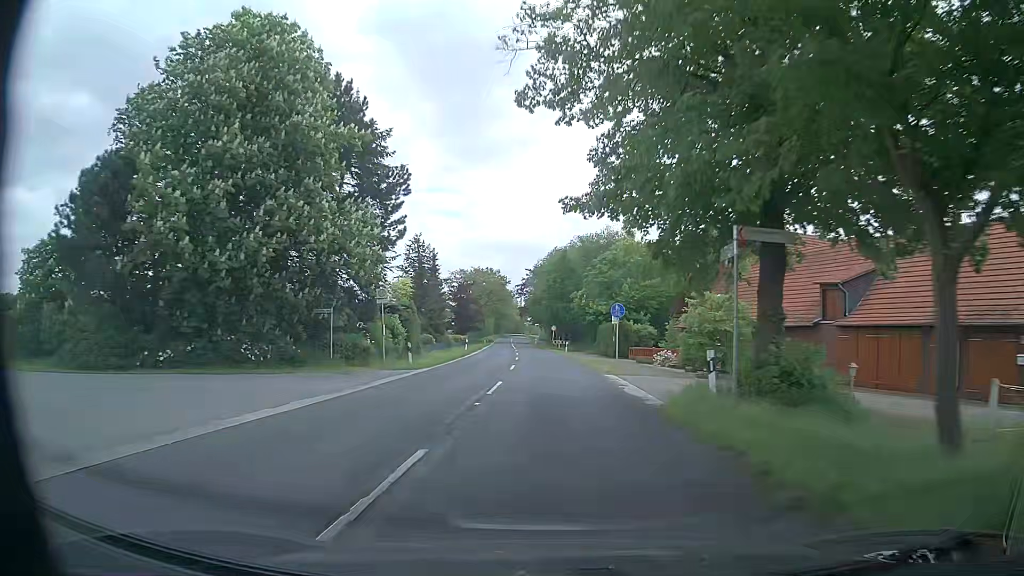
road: secondary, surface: asphalt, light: Day
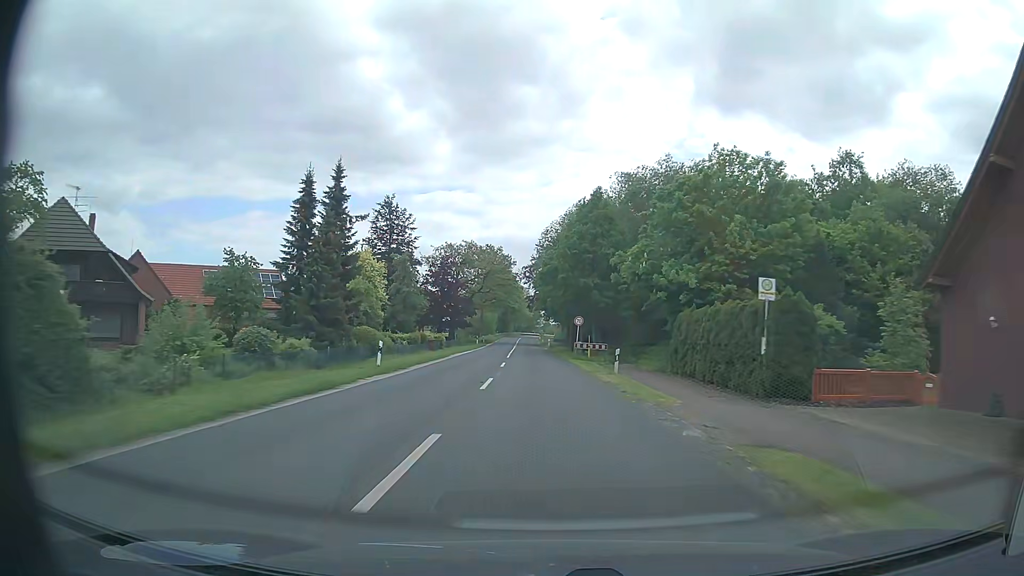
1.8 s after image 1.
(-0.2, +34.9) m; -1°
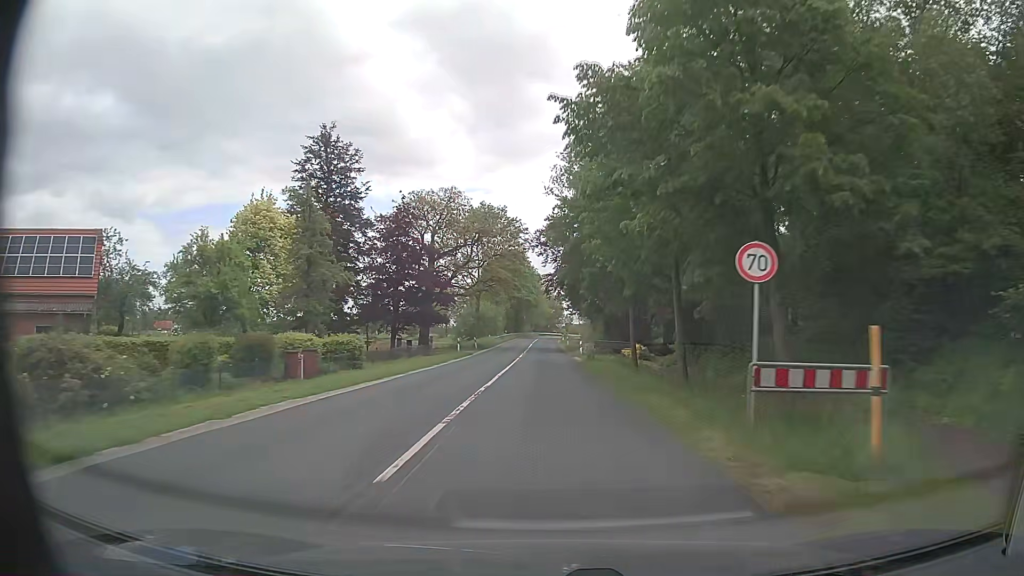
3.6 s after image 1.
(-0.6, +35.2) m; -2°
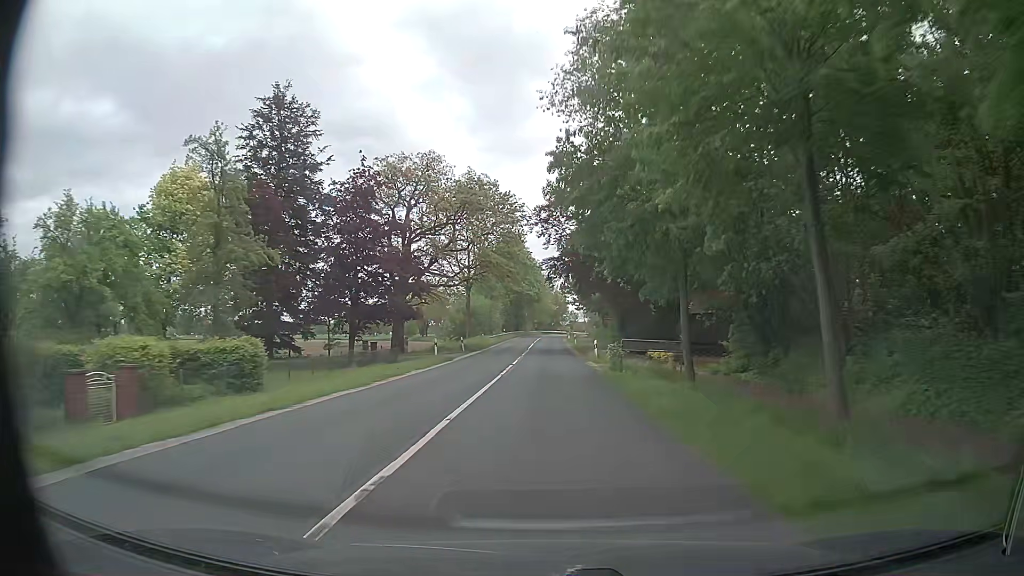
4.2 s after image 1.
(0.0, +11.8) m; 0°
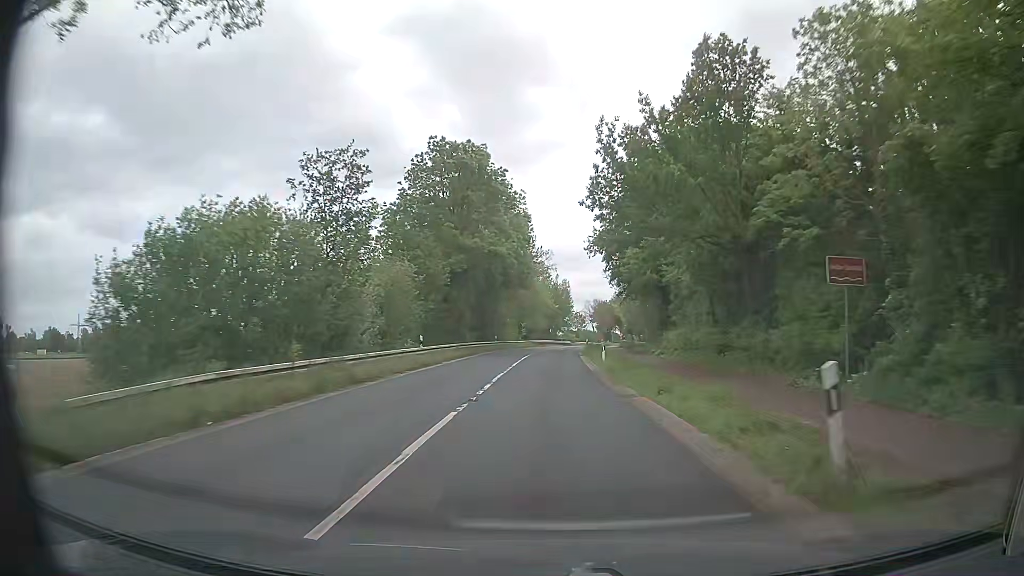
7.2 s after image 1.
(-0.1, +58.9) m; +1°
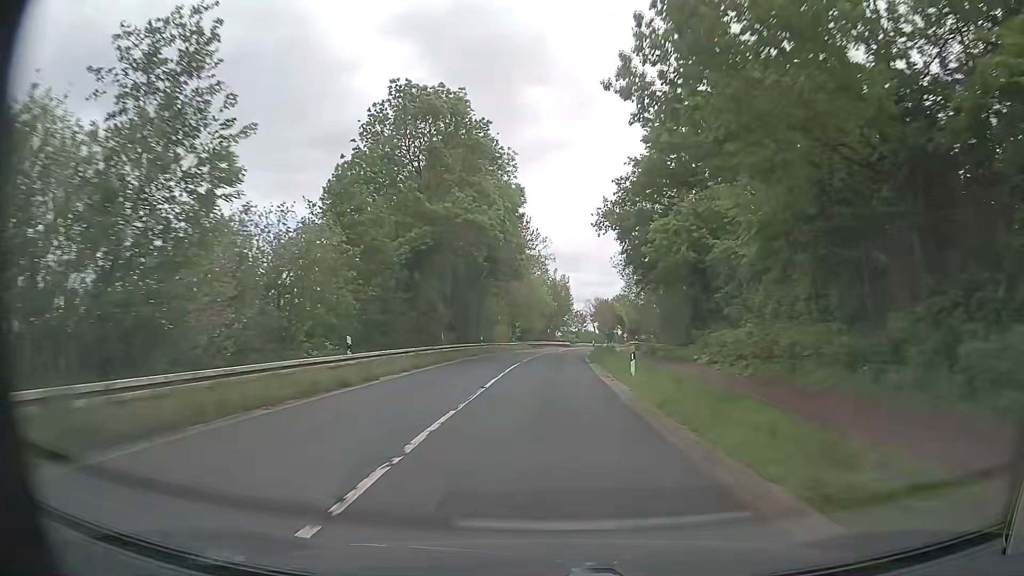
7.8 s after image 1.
(0.0, +11.7) m; 0°
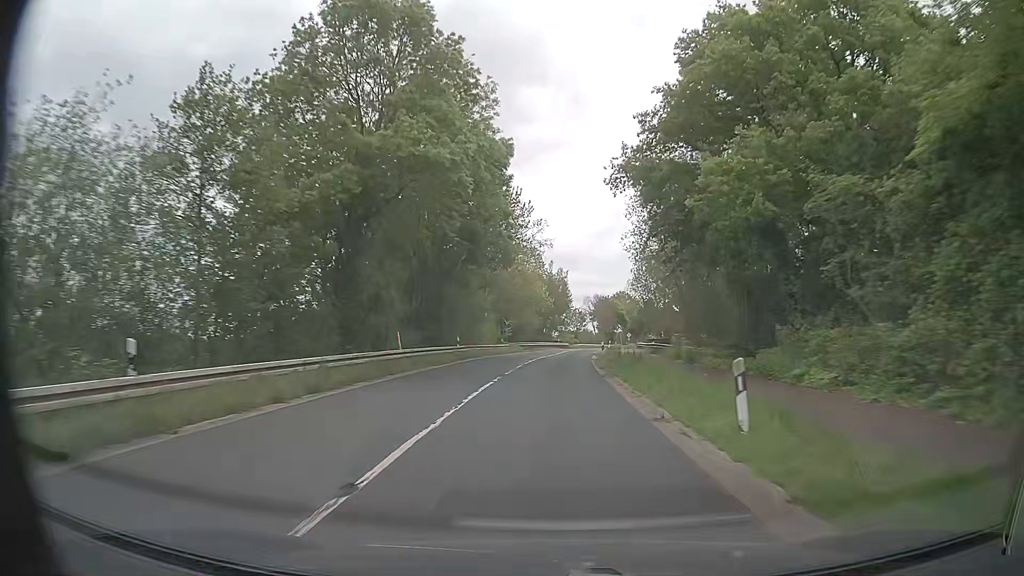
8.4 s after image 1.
(-0.1, +11.7) m; 0°
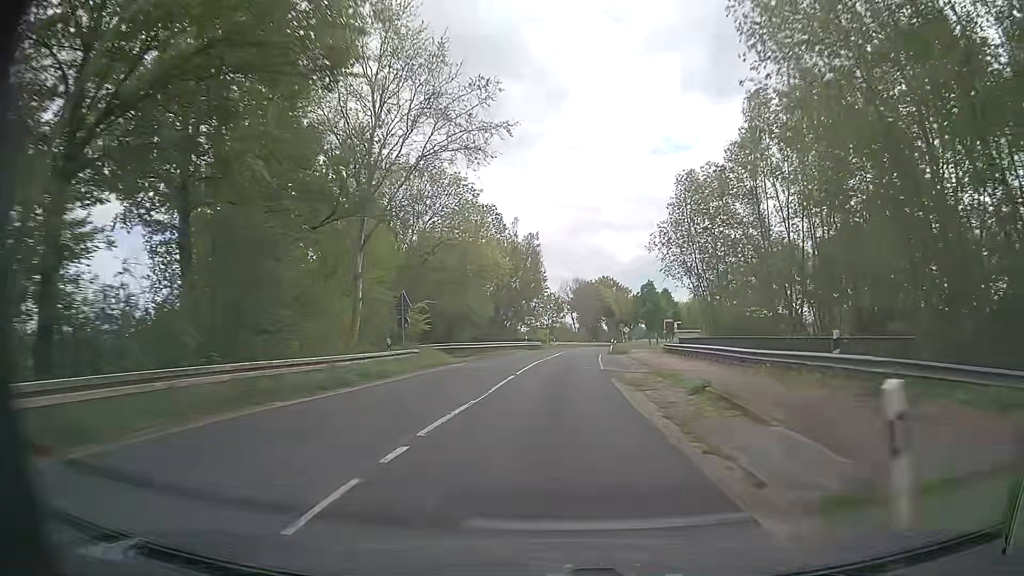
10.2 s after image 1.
(+0.7, +35.2) m; +2°
(0, +10) (0, +20) (+1, +30) (+1, +40) (+2, +50) (+3, +60) (+5, +70) (+6, +80) (+8, +90) (+9, +99) m
